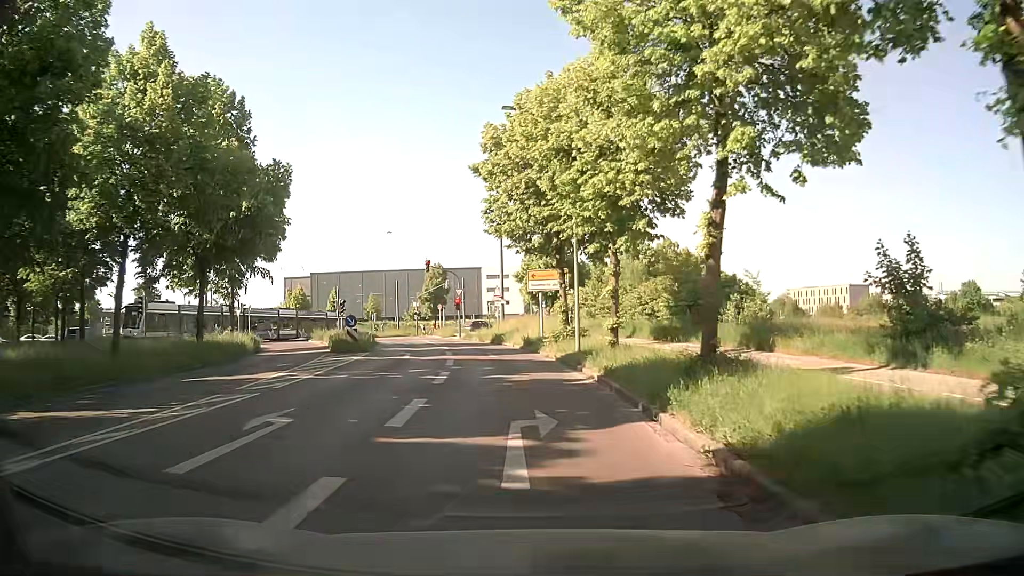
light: Day
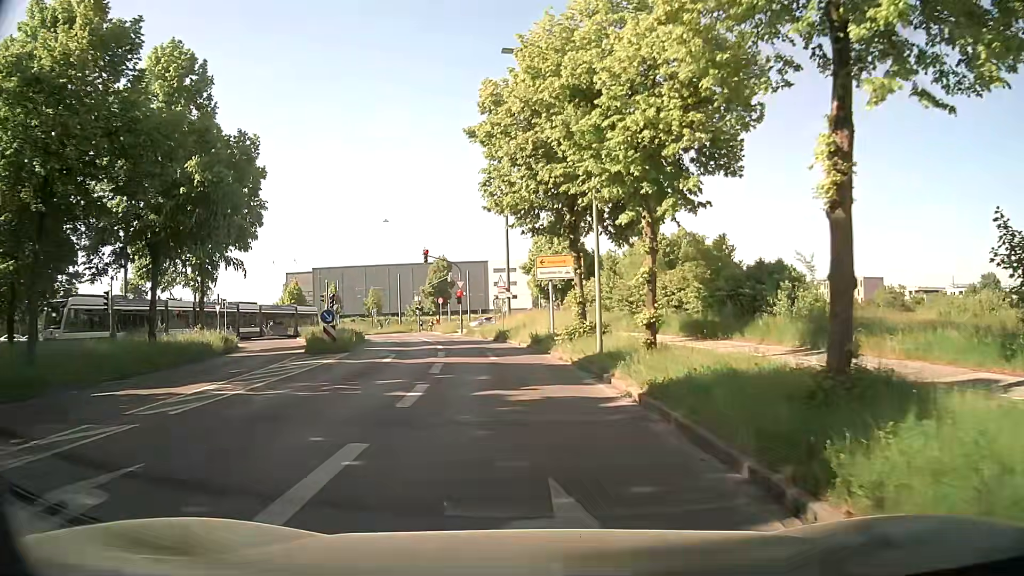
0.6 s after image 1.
(0.0, +4.7) m; 0°
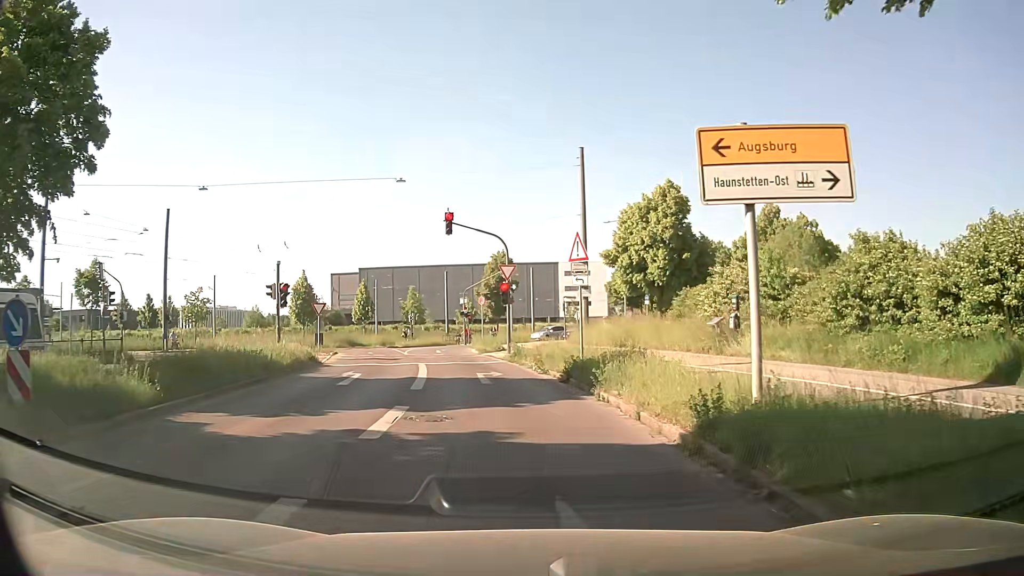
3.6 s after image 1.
(-1.1, +19.9) m; -7°
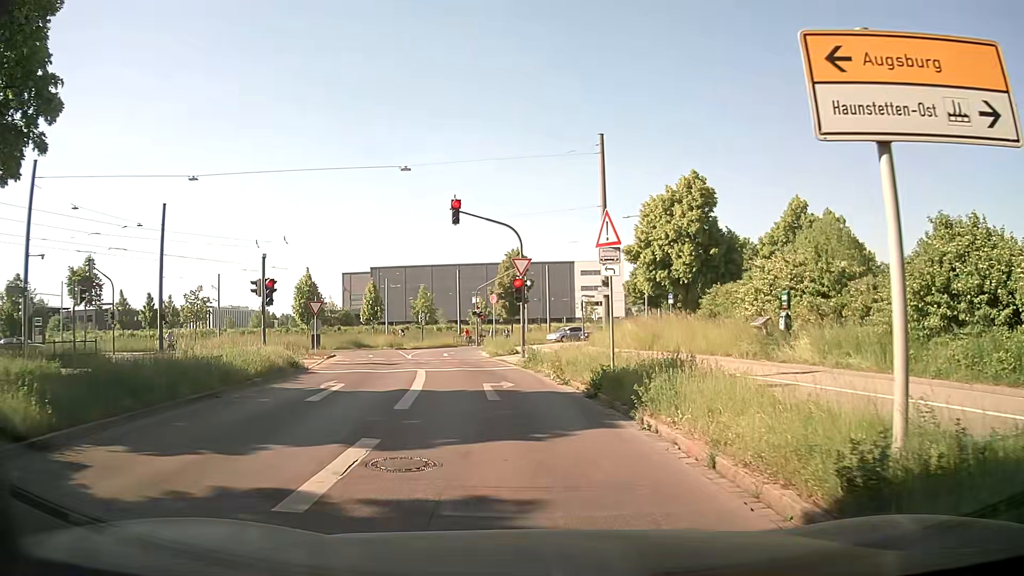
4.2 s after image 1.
(0.0, +3.1) m; +1°
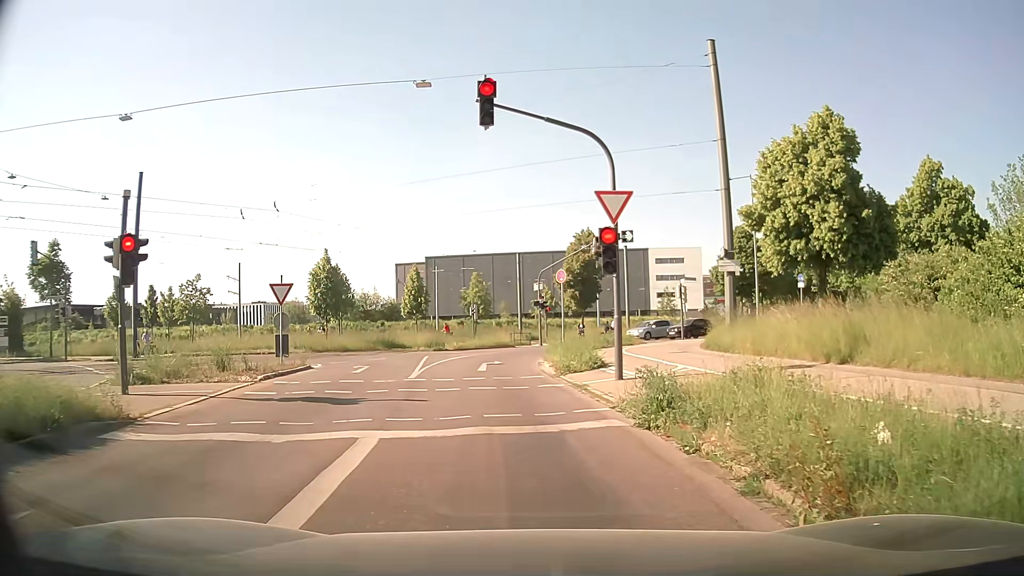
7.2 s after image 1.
(-0.8, +12.7) m; -7°
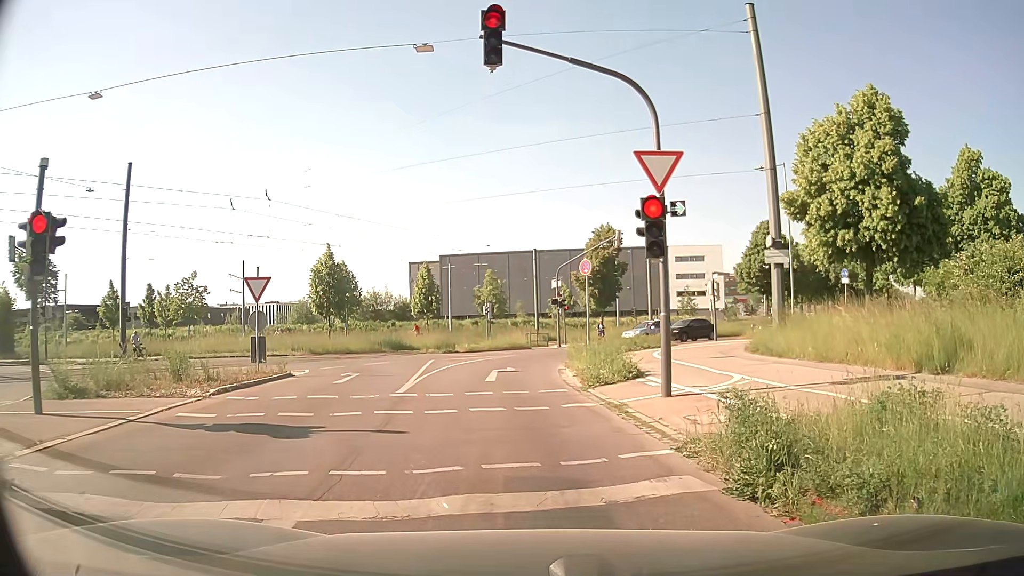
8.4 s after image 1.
(0.0, +3.2) m; 0°
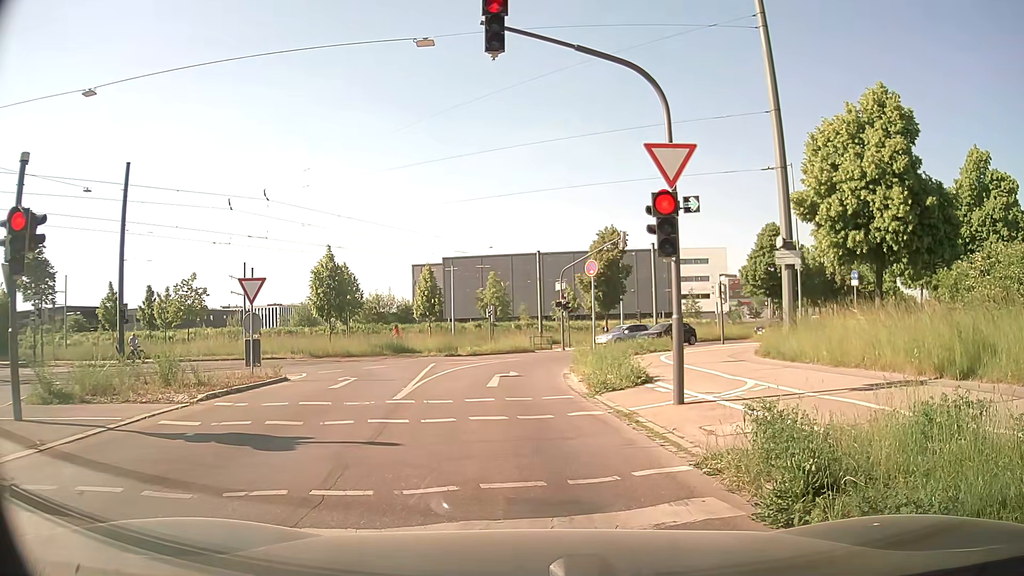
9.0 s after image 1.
(0.0, +0.6) m; 0°
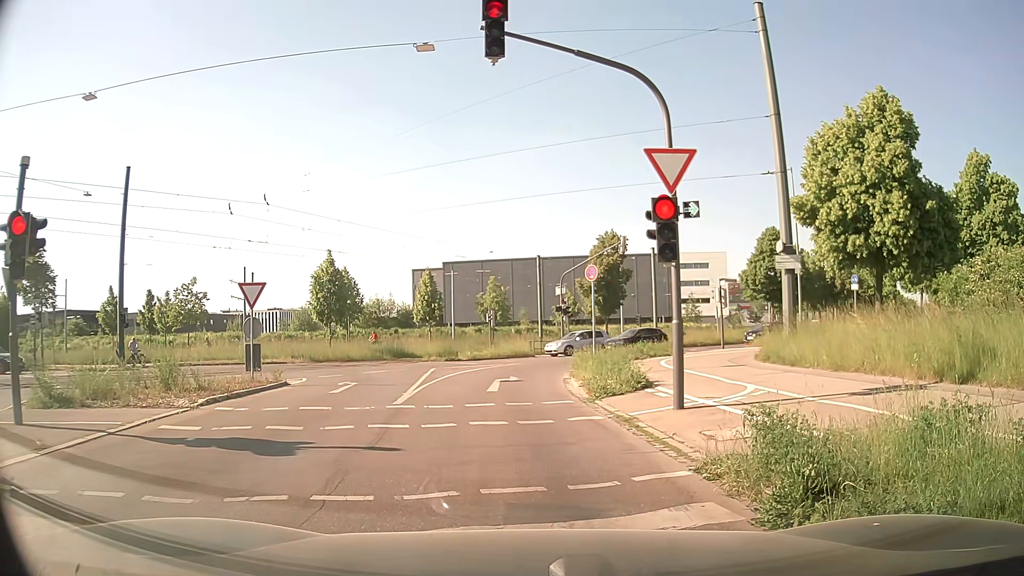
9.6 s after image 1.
(0.0, +0.1) m; 0°
(-1, +10) (-1, +20) (0, +30) (+6, +38) (+14, +44) (+22, +50) (+29, +57) (+36, +65) (+42, +73) (+48, +81) m
